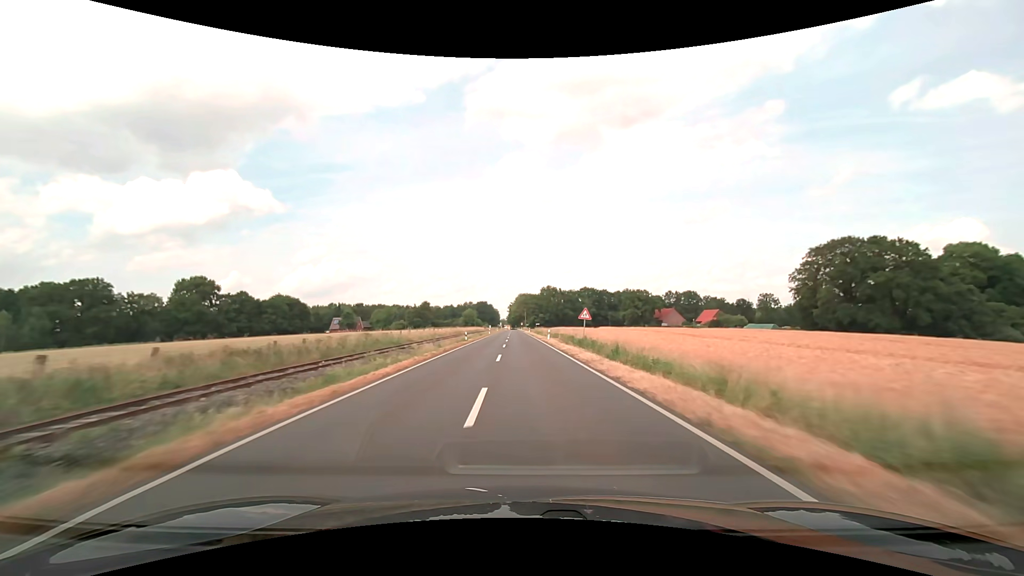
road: secondary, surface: asphalt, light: Day
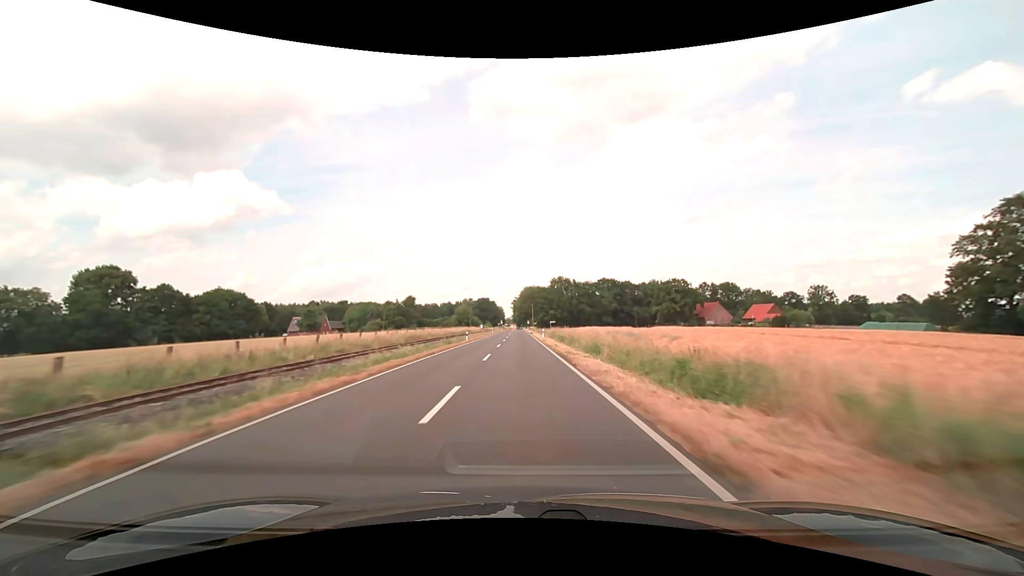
(-0.3, +47.5) m; -1°
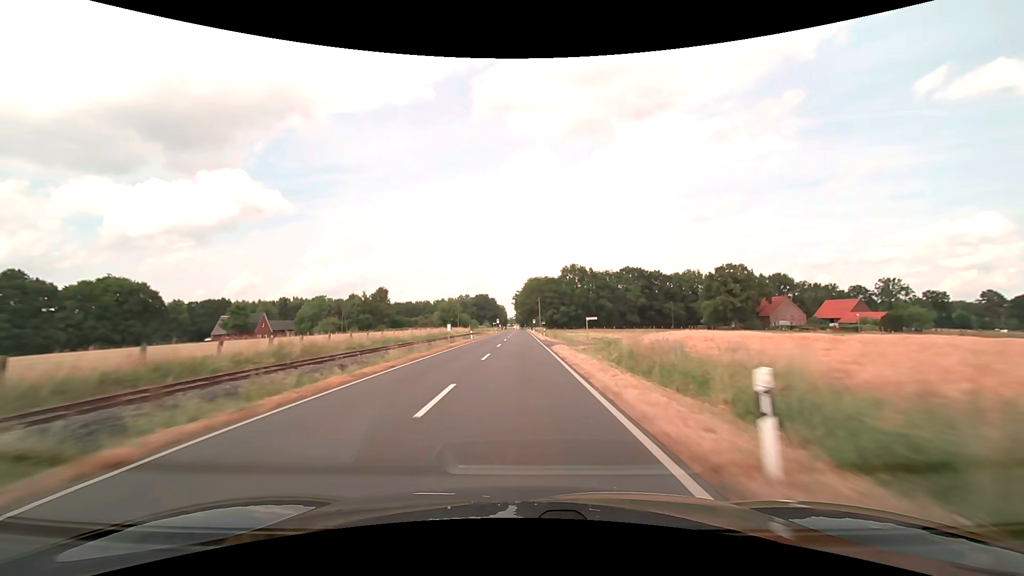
(-0.3, +47.4) m; 0°
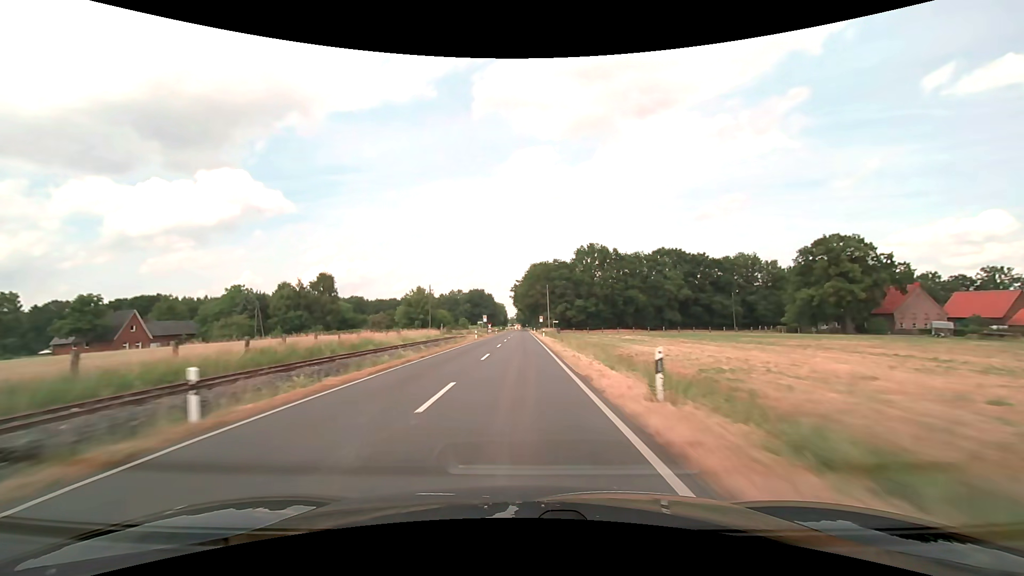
(0.0, +47.4) m; 0°
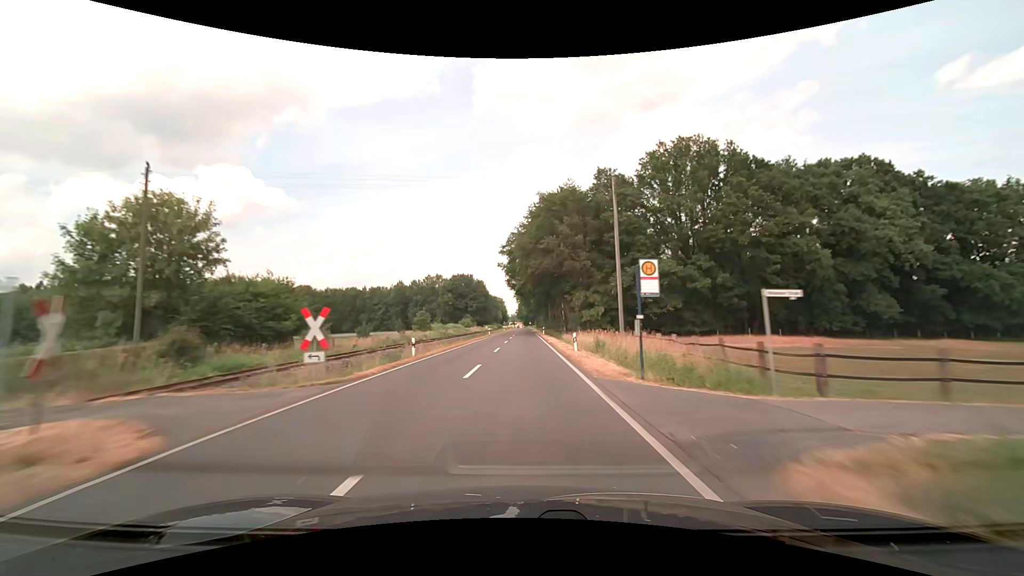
(-0.2, +79.0) m; 0°
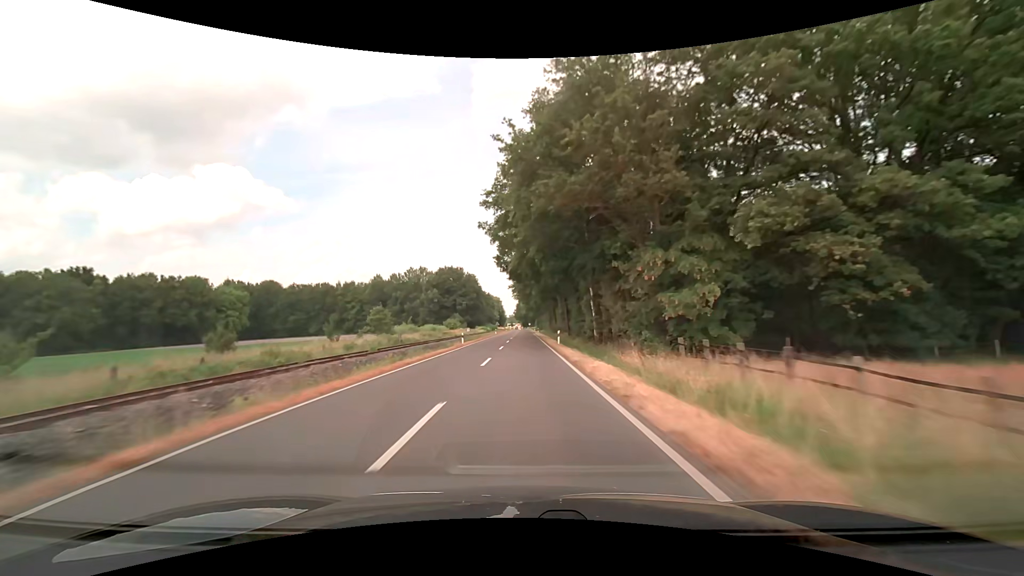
(0.0, +31.6) m; 0°
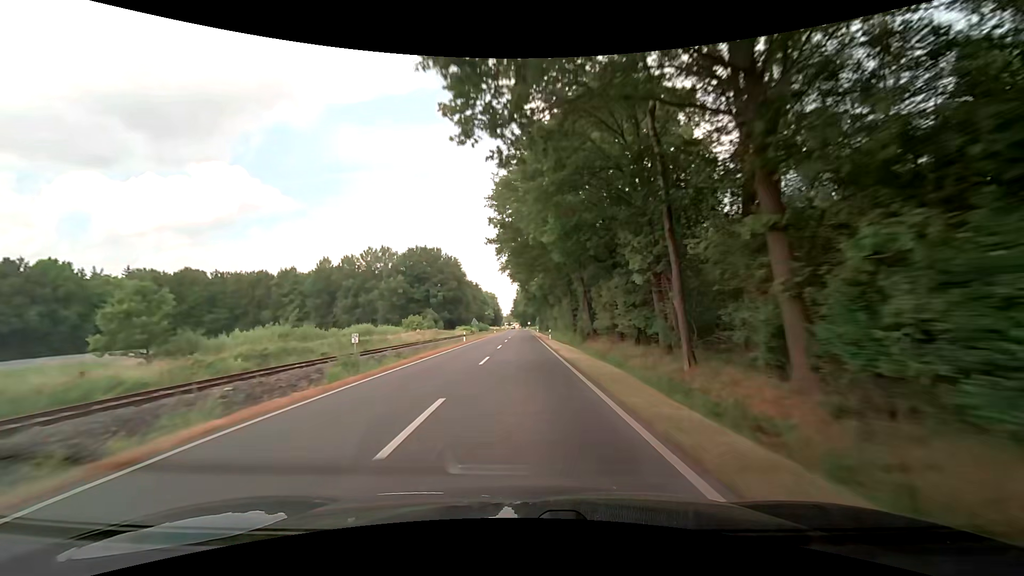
(0.0, +47.5) m; 0°
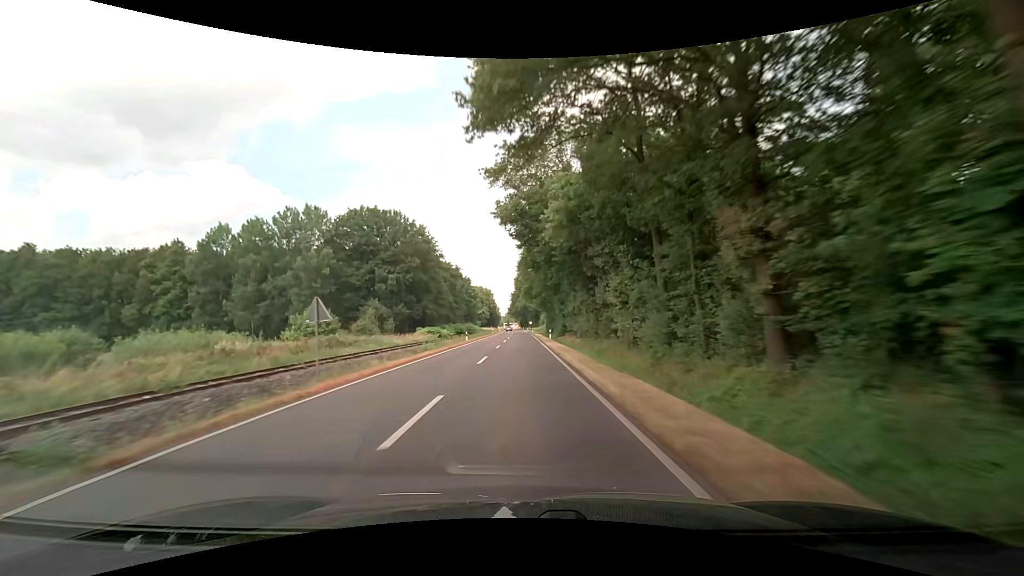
(-0.1, +47.5) m; 0°
(0, +10) (0, +20) (0, +30) (0, +40) (0, +50) (0, +60) (0, +70) (0, +80) (0, +90) (0, +100) m
